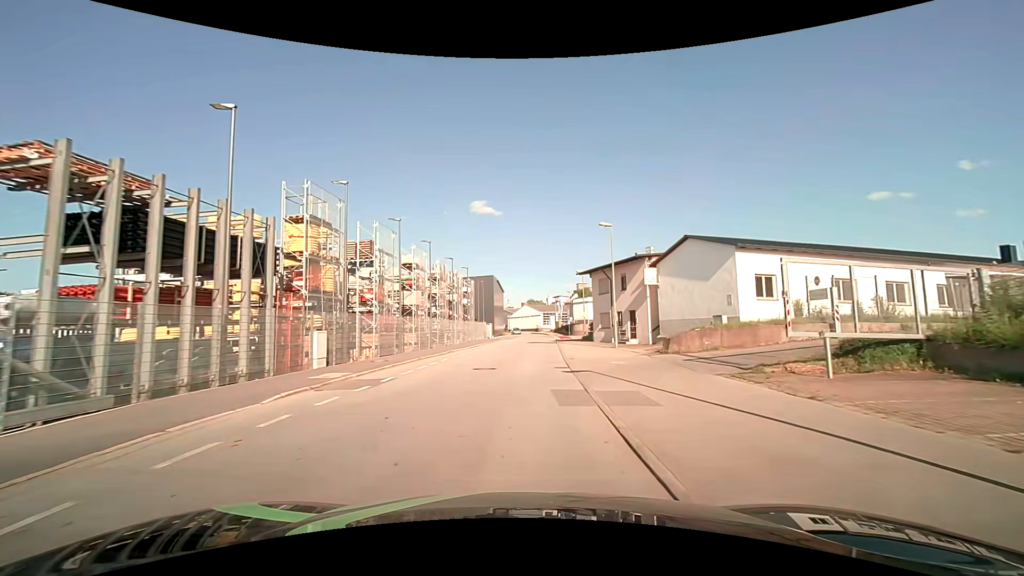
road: residential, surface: asphalt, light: Day
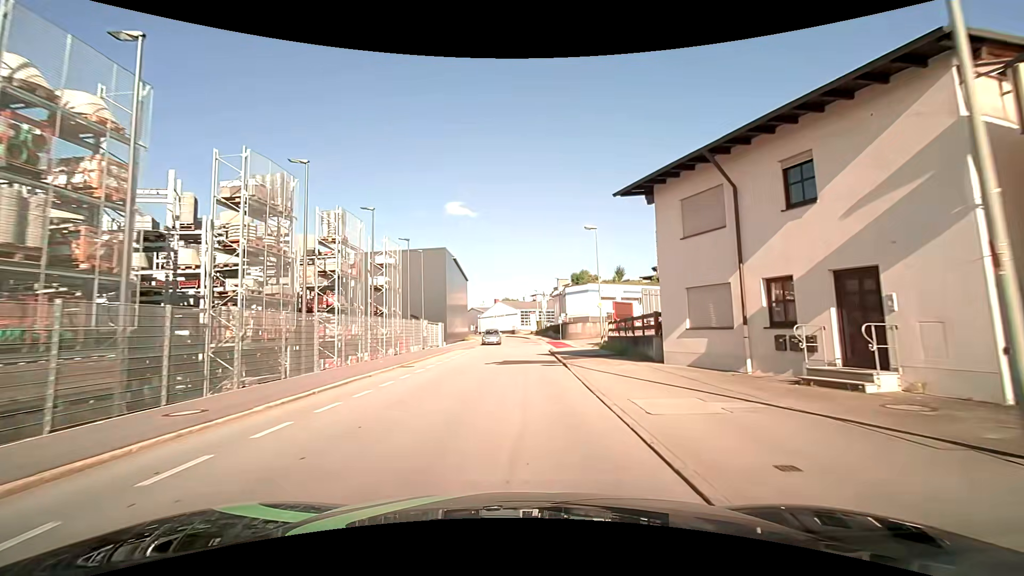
(+0.9, +26.6) m; +3°
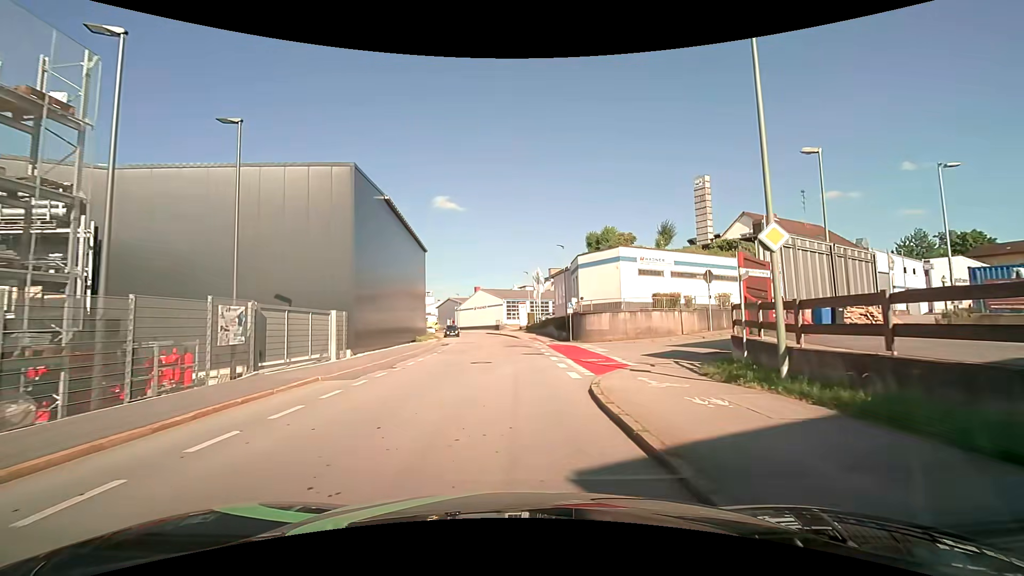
(+0.3, +22.9) m; +2°
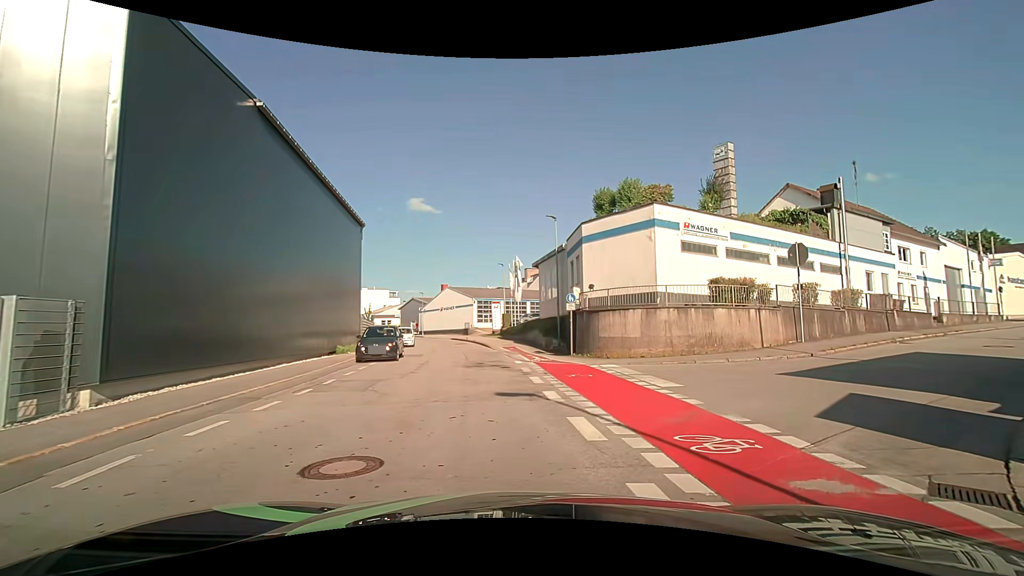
(-0.1, +12.5) m; +4°
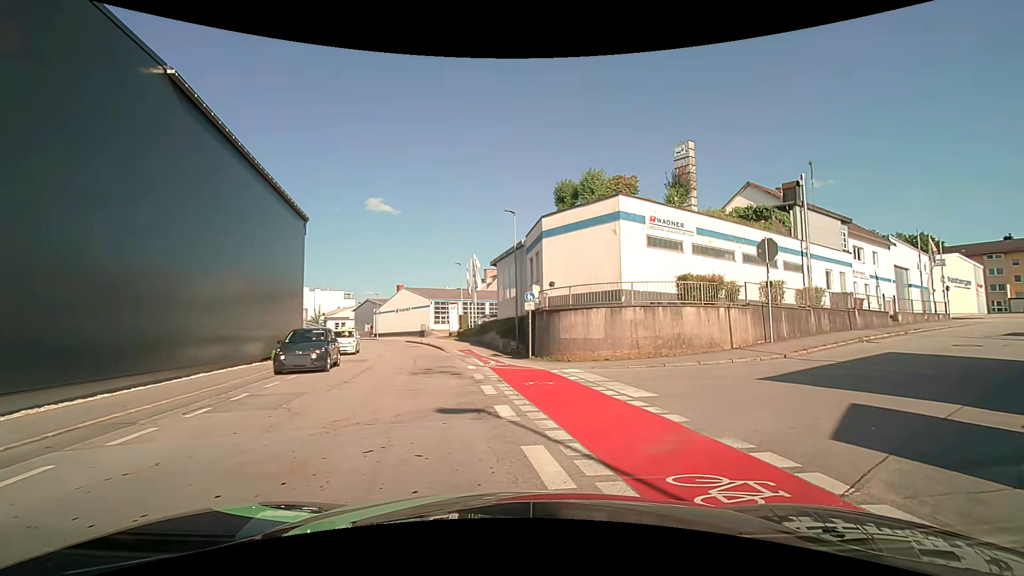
(0.0, +1.8) m; +3°
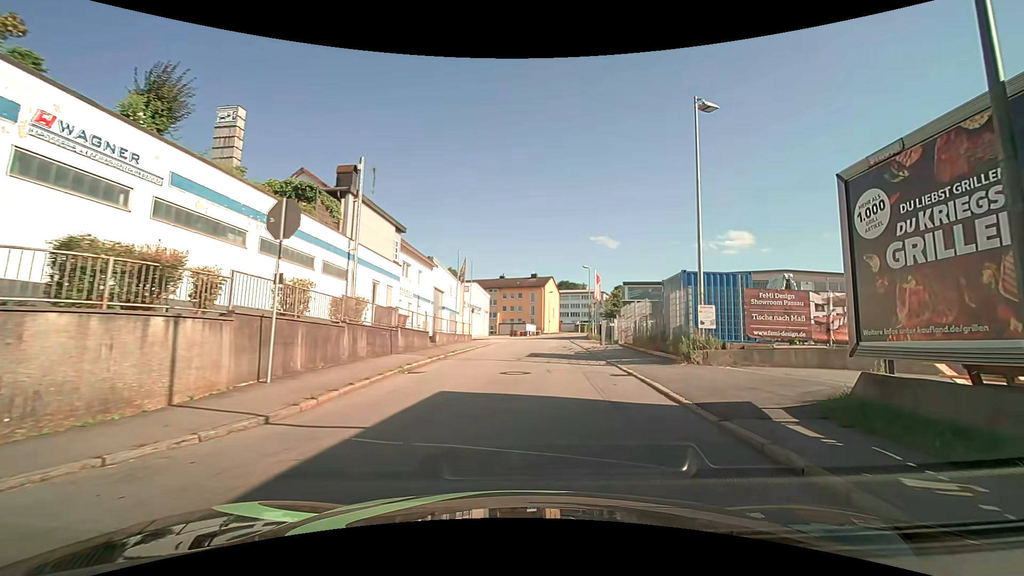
(+3.6, +9.0) m; +46°
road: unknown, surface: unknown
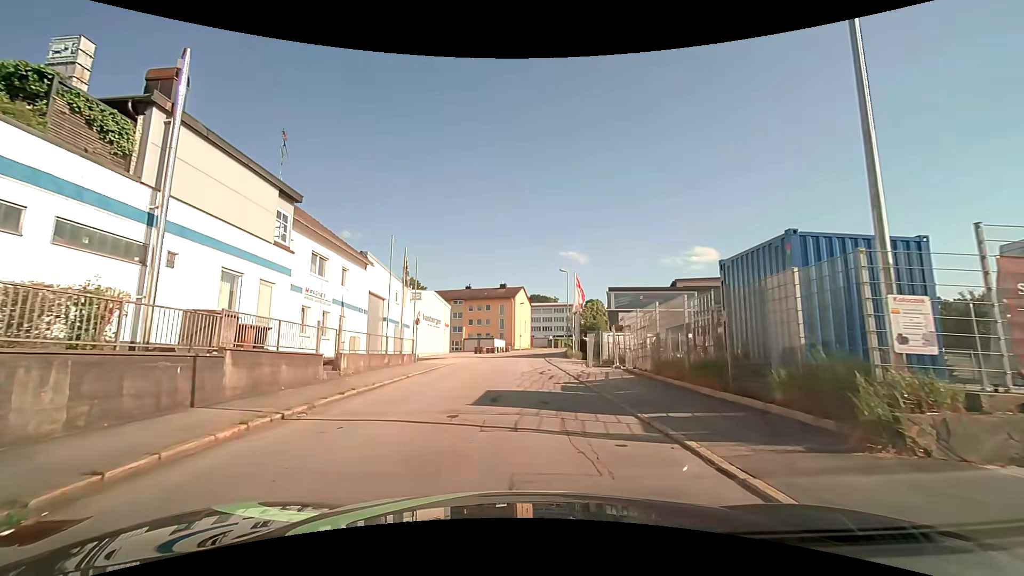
(+0.7, +9.8) m; +5°
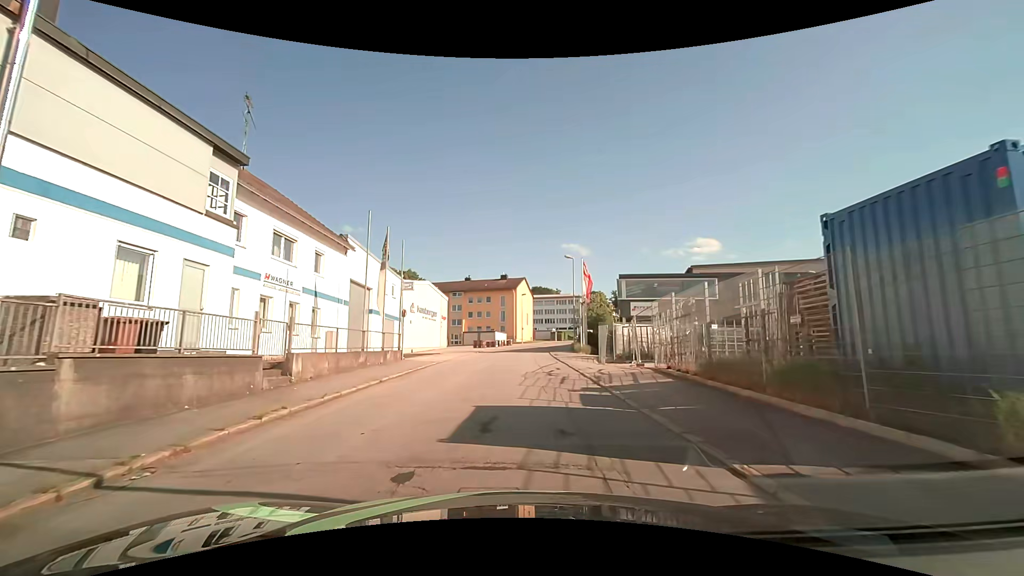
(0.0, +3.9) m; 0°
(0, +10) (0, +20) (0, +30) (0, +40) (+1, +50) (+3, +60) (+4, +70) (+7, +79) (+9, +89) (+12, +99) m
